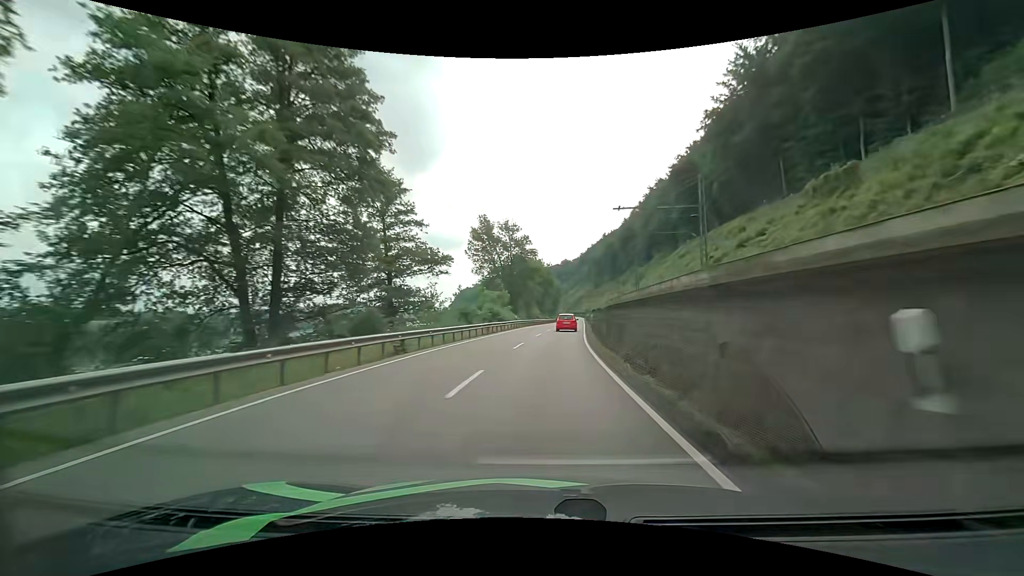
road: primary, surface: asphalt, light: Day
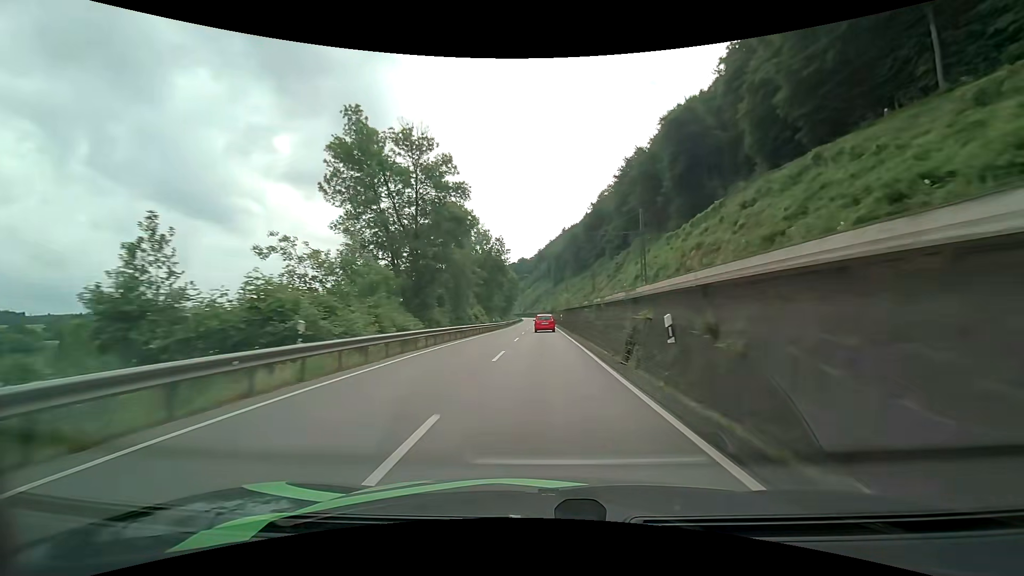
(+2.1, +40.9) m; +5°
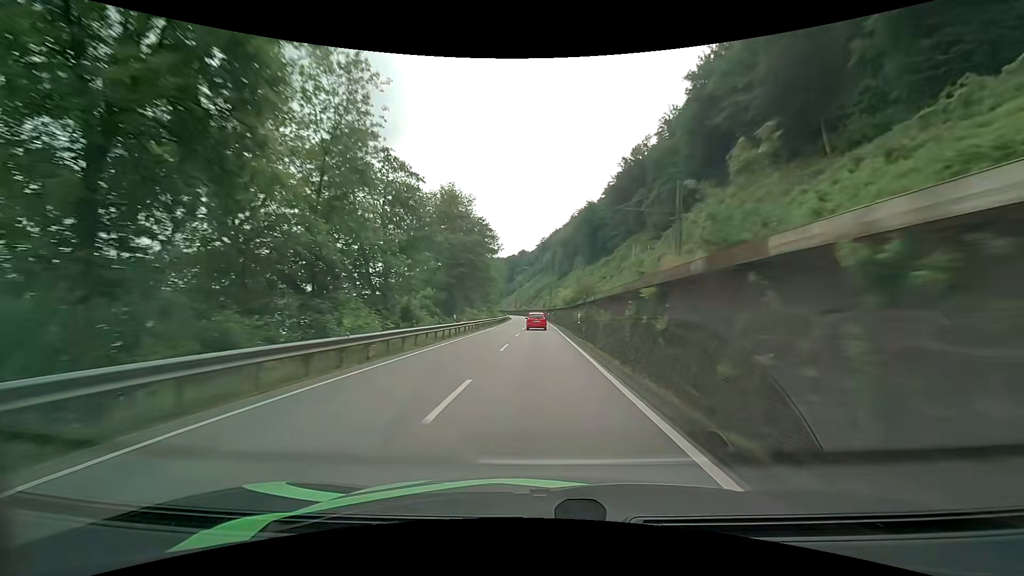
(+0.4, +68.0) m; 0°
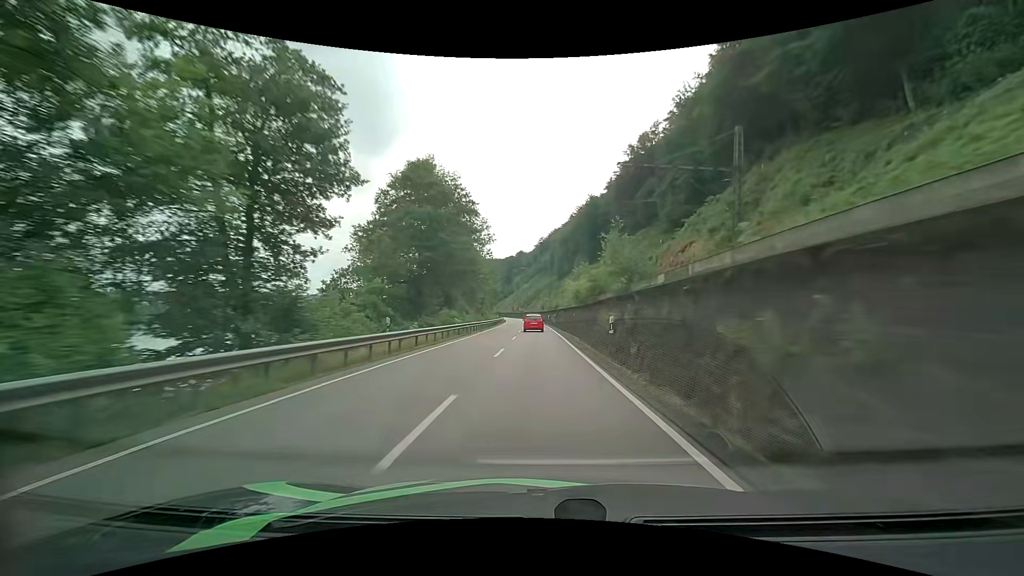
(0.0, +13.7) m; 0°
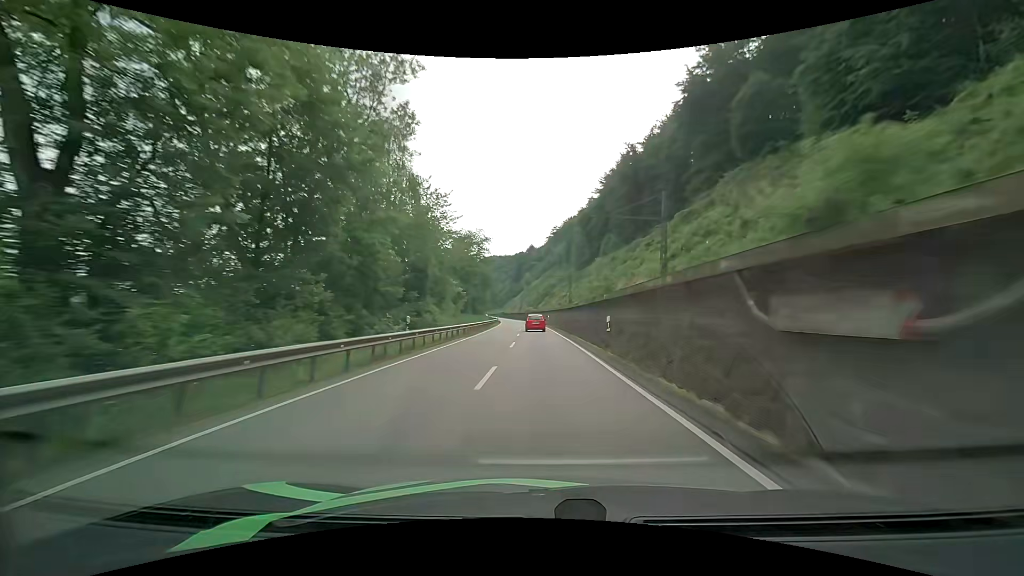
(-0.6, +55.1) m; -2°
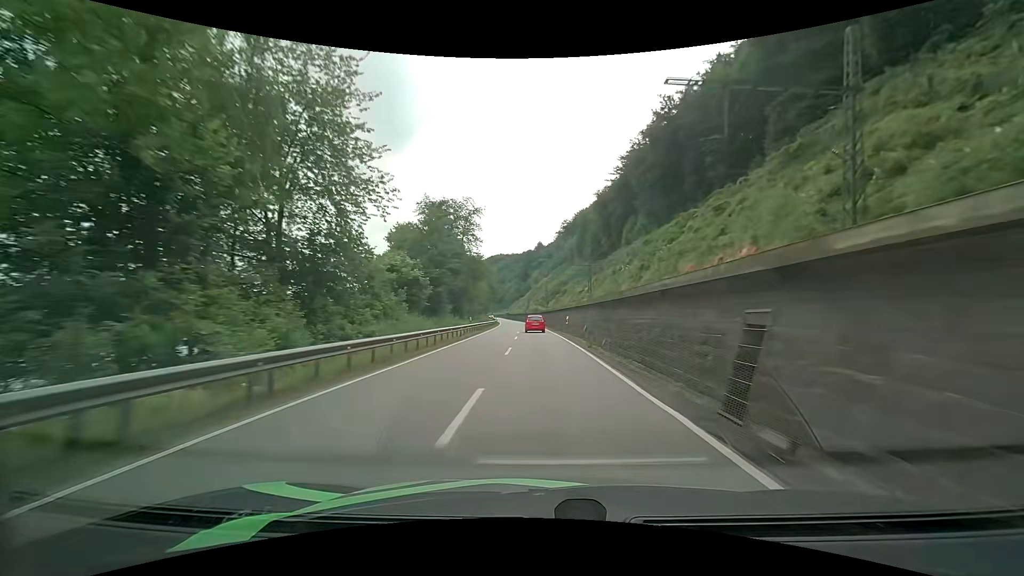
(-0.1, +27.7) m; -1°
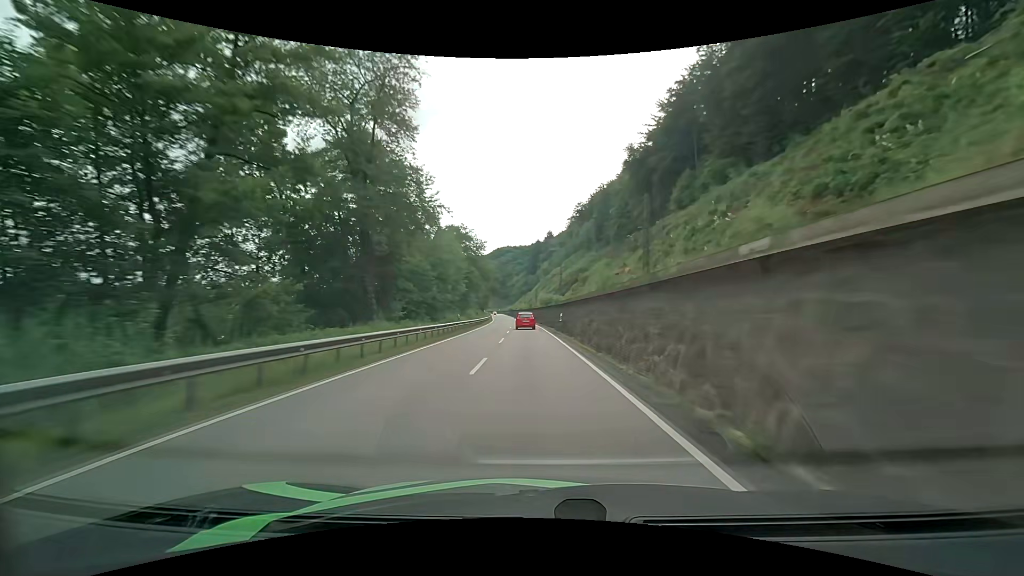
(-0.3, +41.9) m; -1°
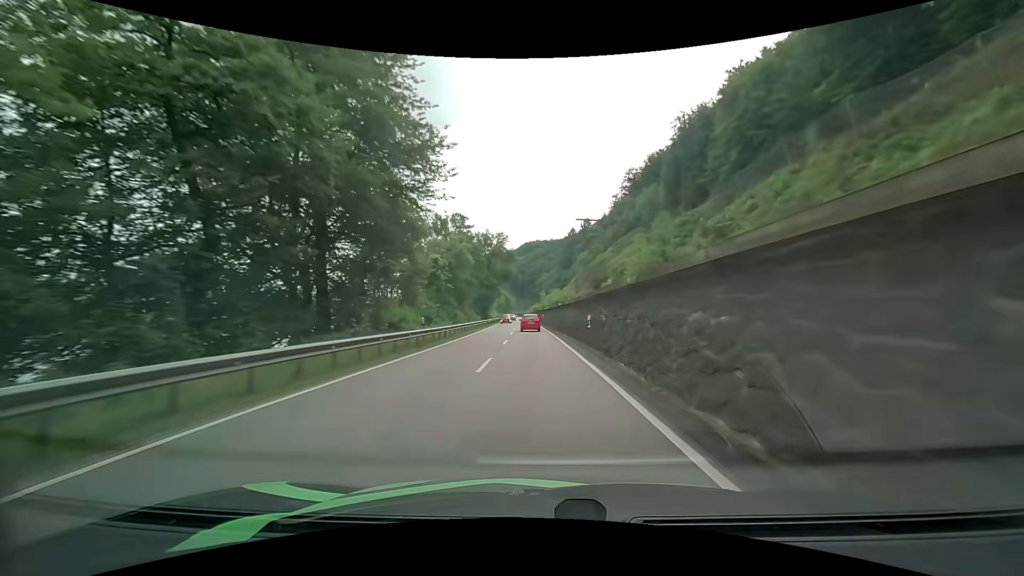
(-2.3, +70.9) m; -4°
(0, +10) (0, +20) (0, +30) (0, +40) (-1, +50) (-1, +60) (-1, +70) (-2, +80) (-2, +90) (-3, +100) m
